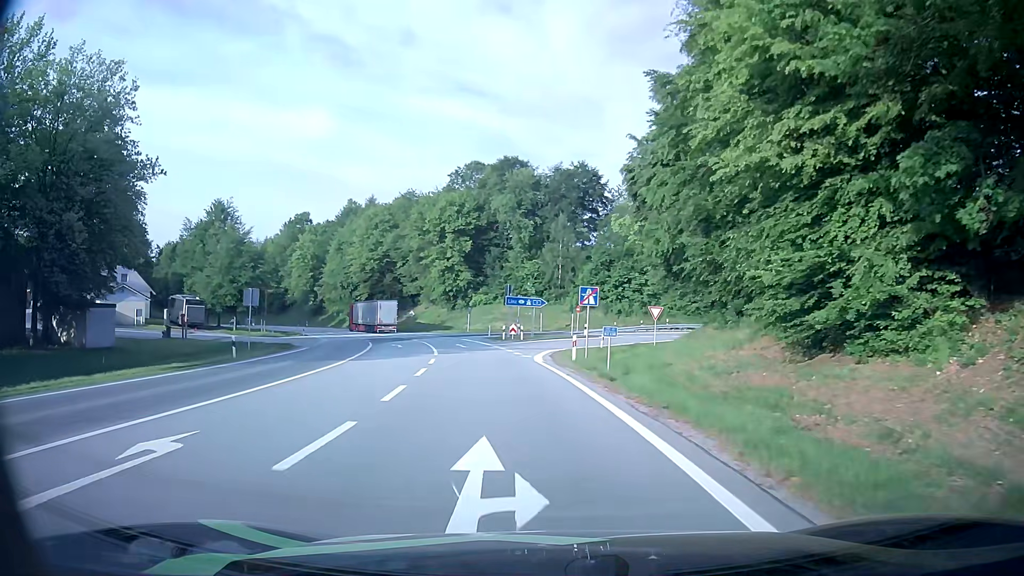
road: motorway_link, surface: asphalt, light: Day
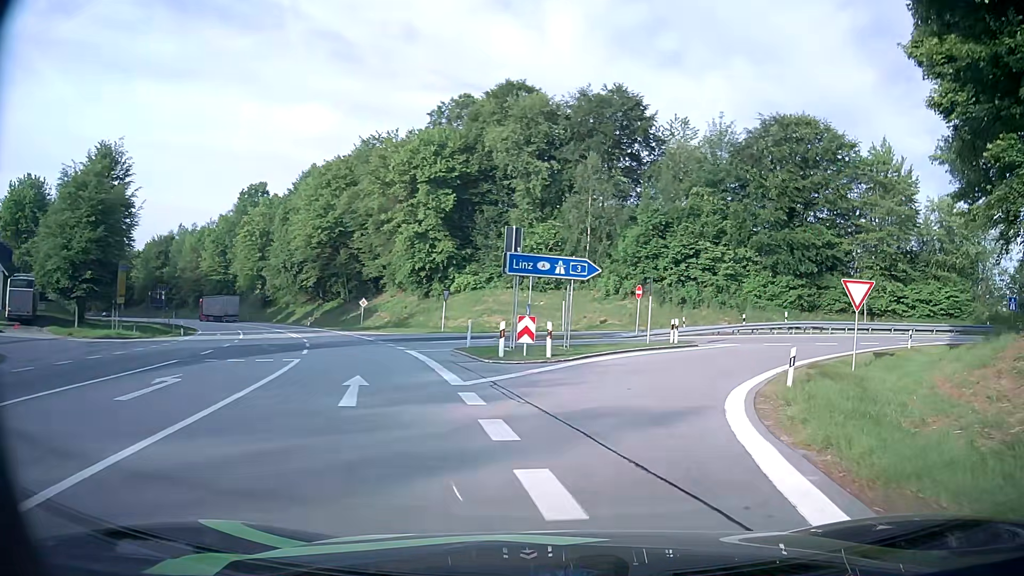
(-1.9, +30.6) m; 0°
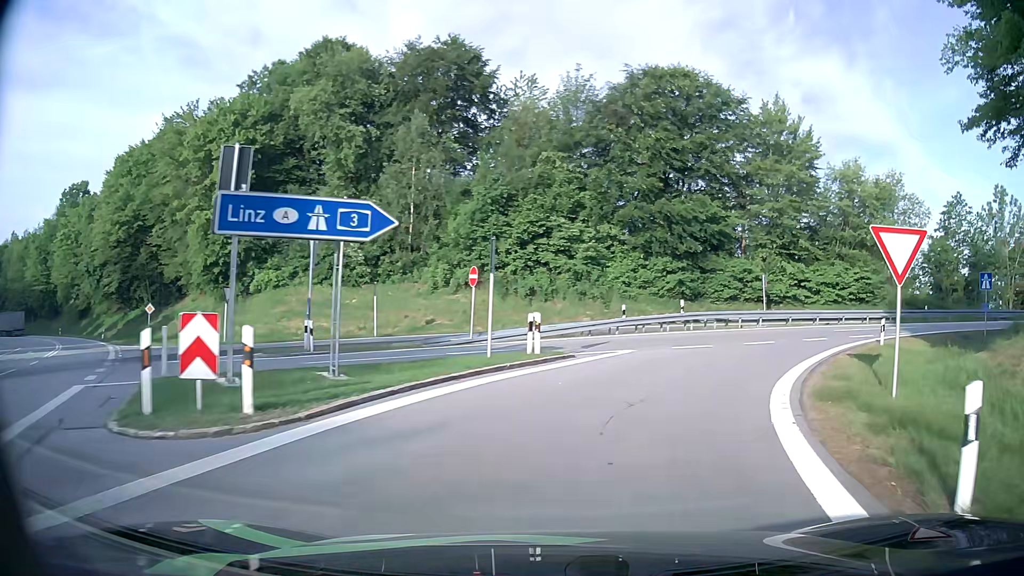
(+1.3, +11.5) m; +13°
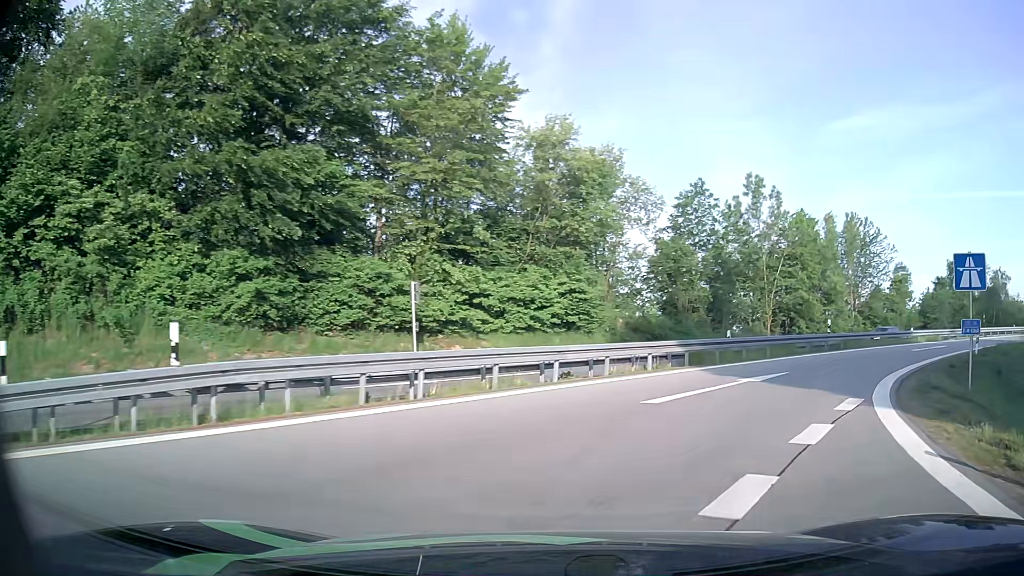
(+5.1, +20.0) m; +31°
(+2, +10) (+7, +18) (+14, +26) (+21, +32) (+29, +38) (+38, +43) (+47, +48) (+56, +51) (+66, +54) (+76, +56) m
